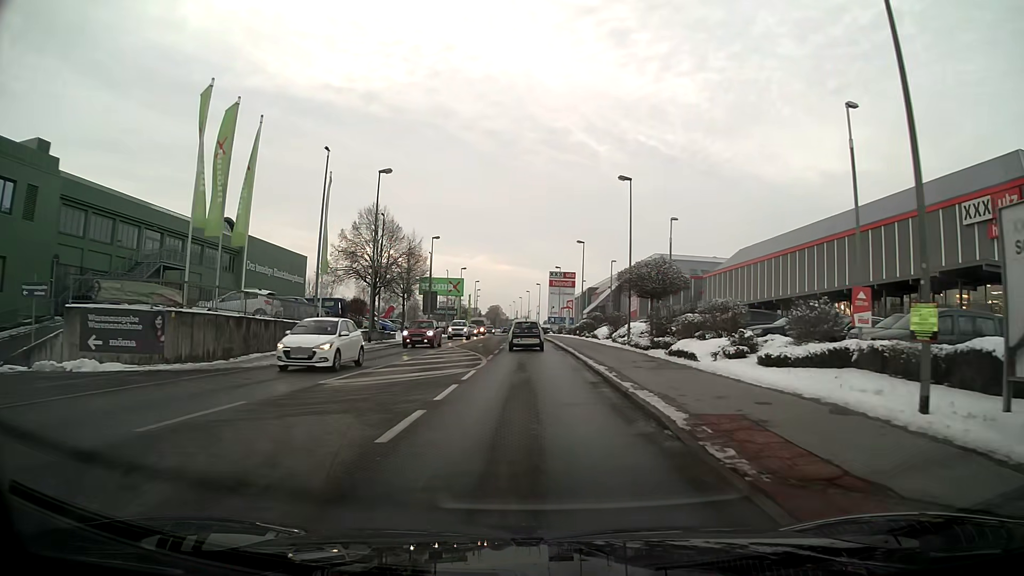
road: tertiary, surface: asphalt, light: Day
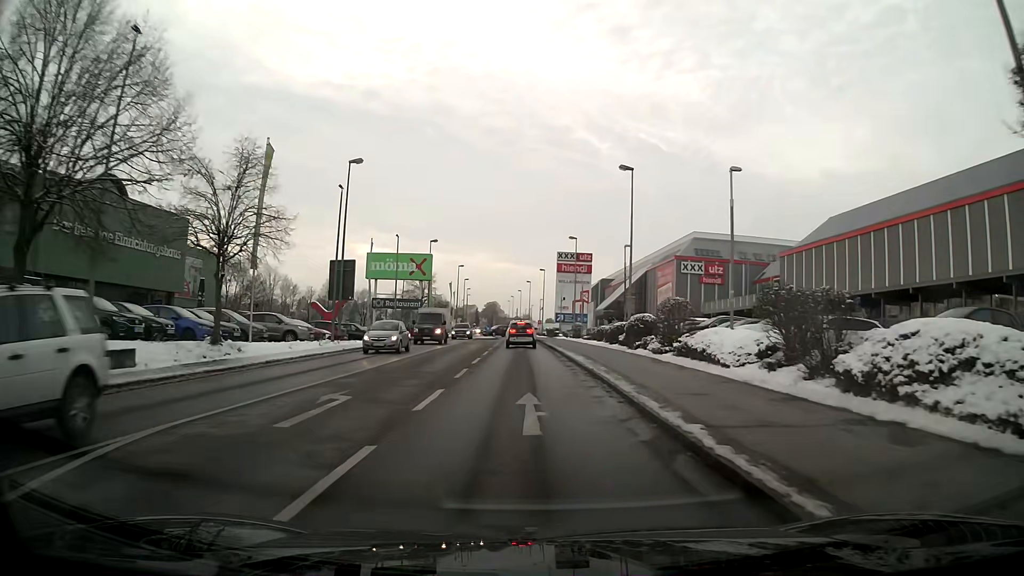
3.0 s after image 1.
(-0.1, +33.3) m; 0°
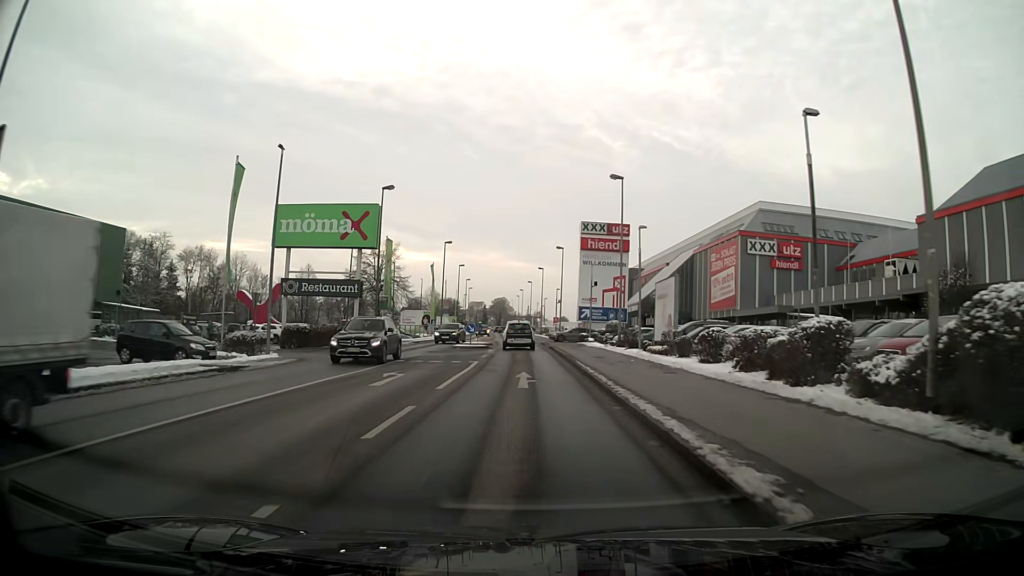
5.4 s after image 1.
(-0.3, +27.7) m; -1°
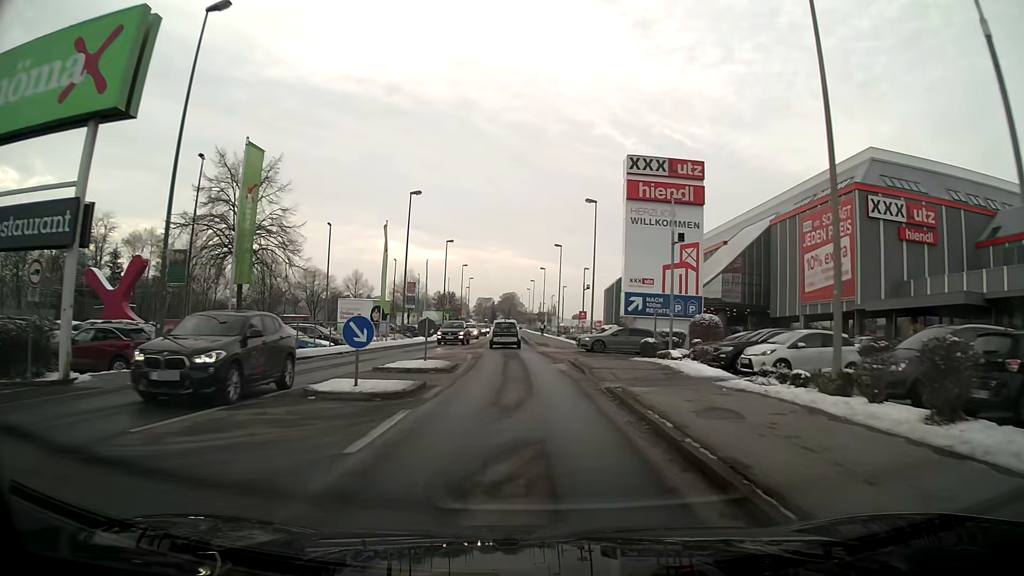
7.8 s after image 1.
(-0.2, +27.0) m; -1°
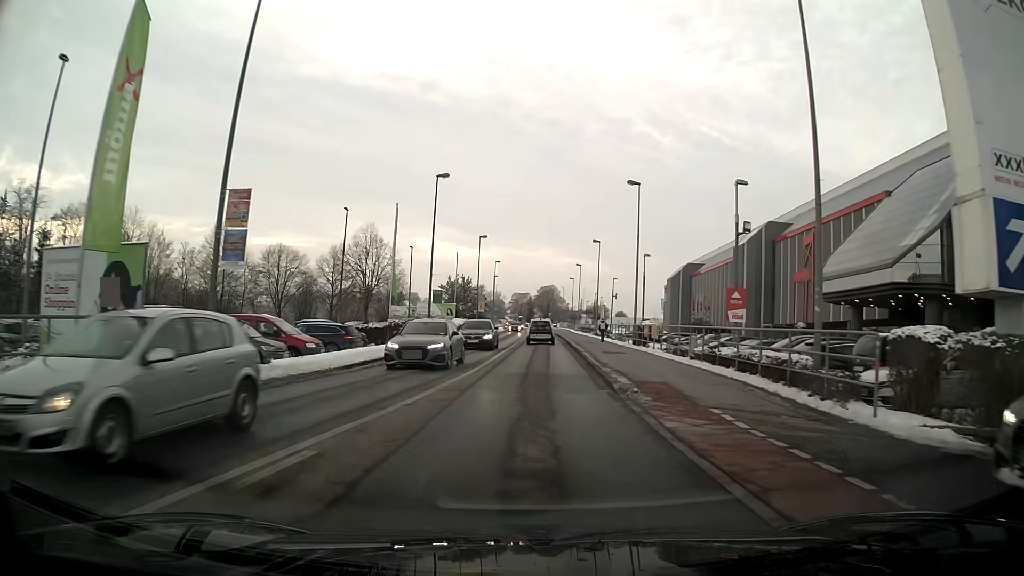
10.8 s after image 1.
(-1.0, +32.3) m; -3°
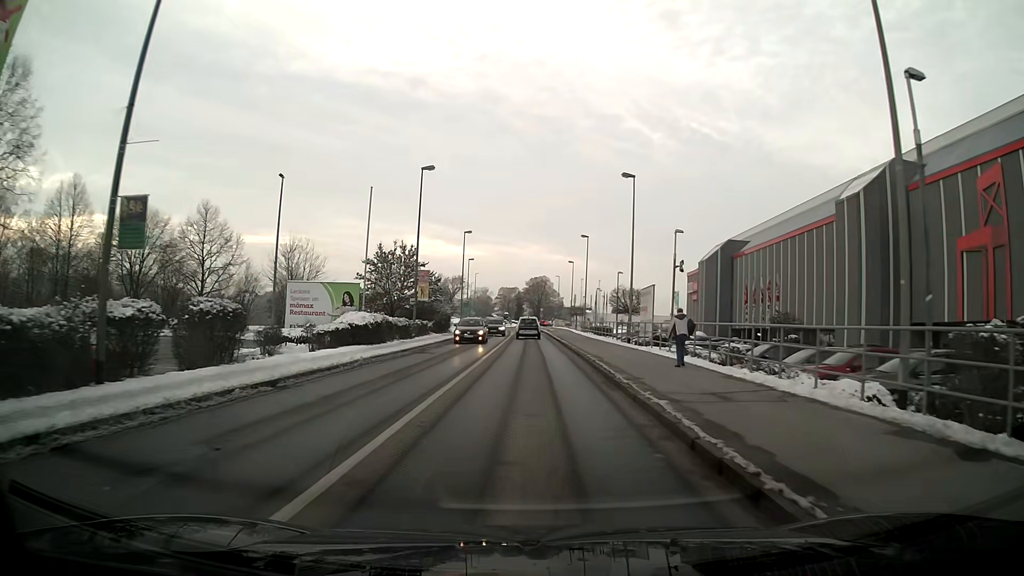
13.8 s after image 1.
(+0.1, +31.5) m; 0°
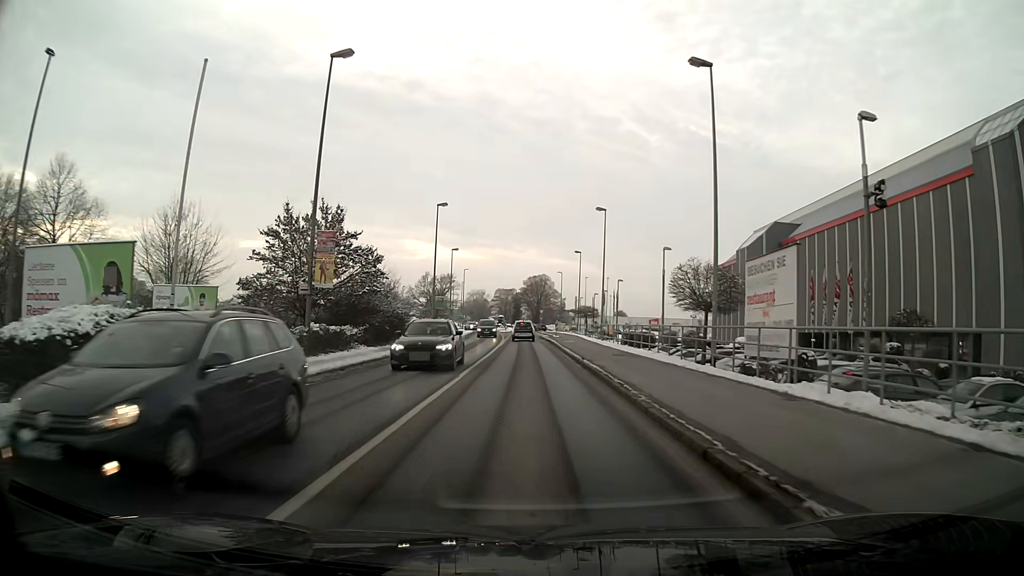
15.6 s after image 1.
(+0.1, +18.8) m; 0°
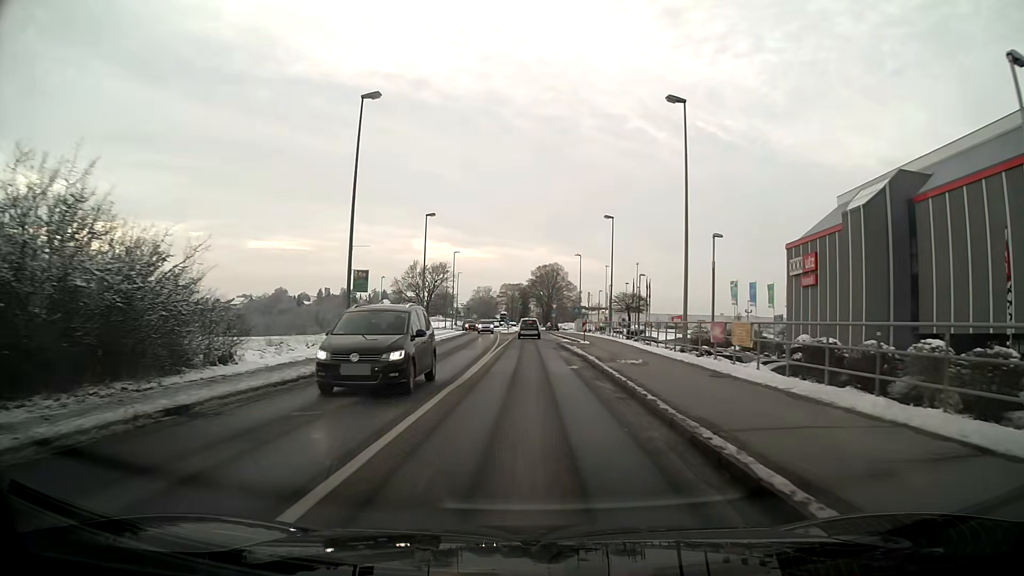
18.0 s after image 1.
(-0.2, +25.8) m; -1°
